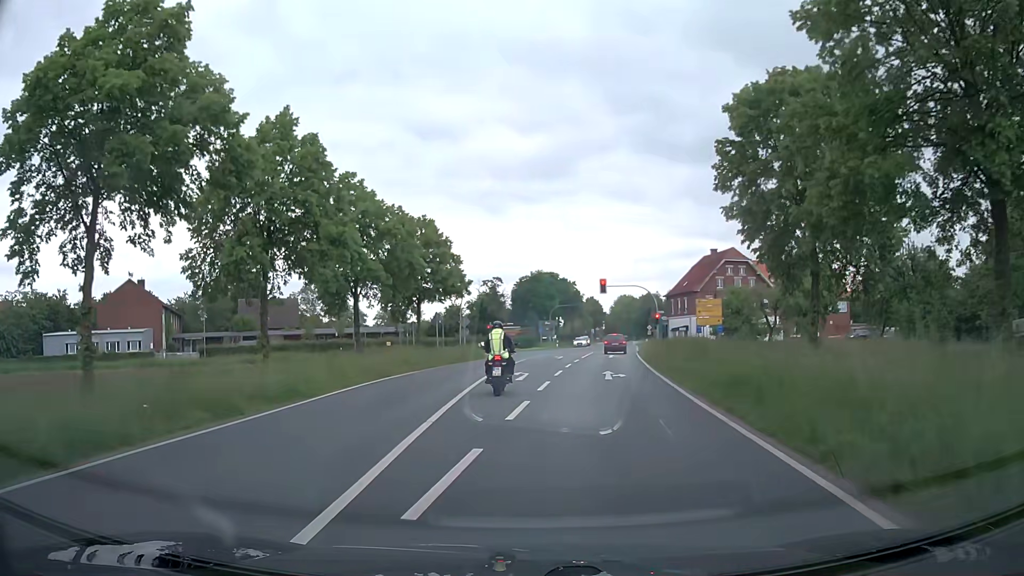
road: secondary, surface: asphalt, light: Day
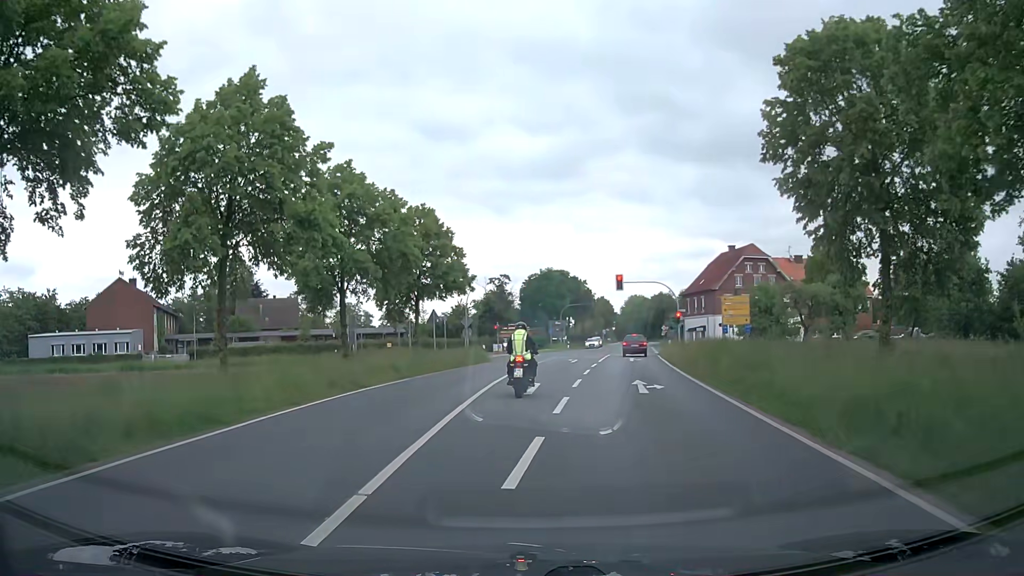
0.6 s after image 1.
(0.0, +4.9) m; -1°
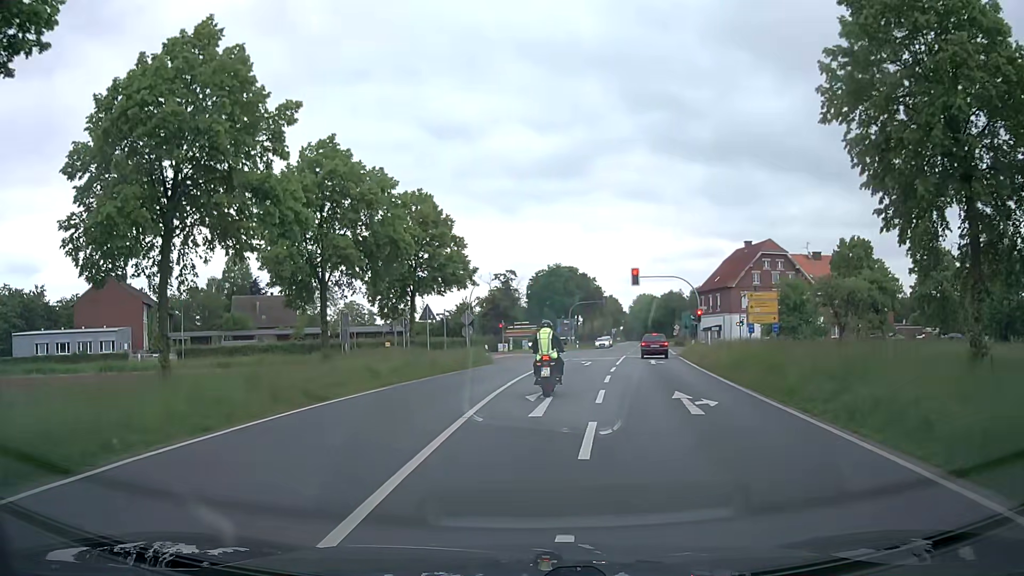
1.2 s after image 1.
(0.0, +4.5) m; -1°
(0, +10) (+1, +20) (+2, +30) (+3, +40) (+5, +50) (+7, +59) (+1, +67) (-9, +68) (-19, +67) (-28, +63) m
